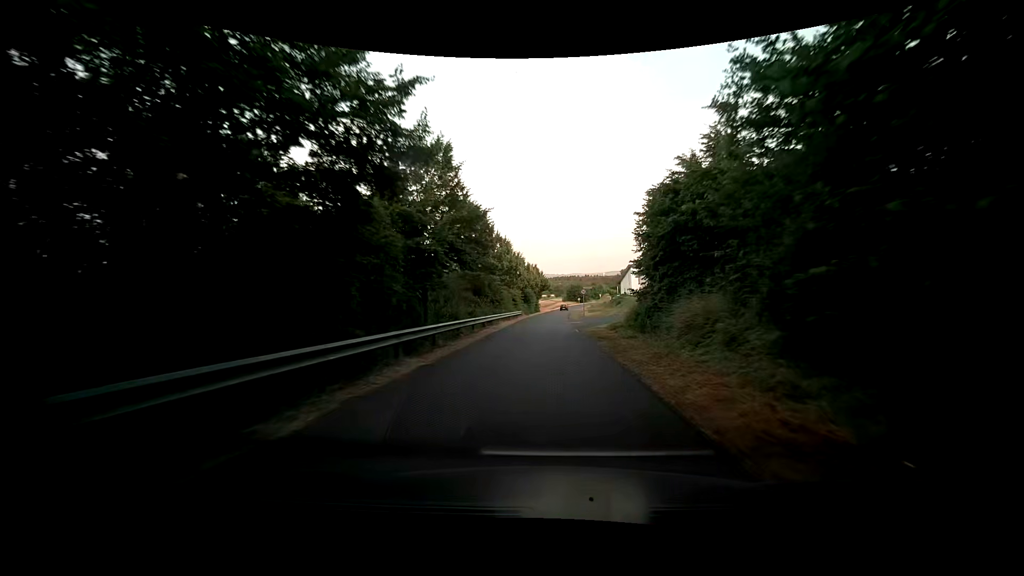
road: residential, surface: asphalt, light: Day
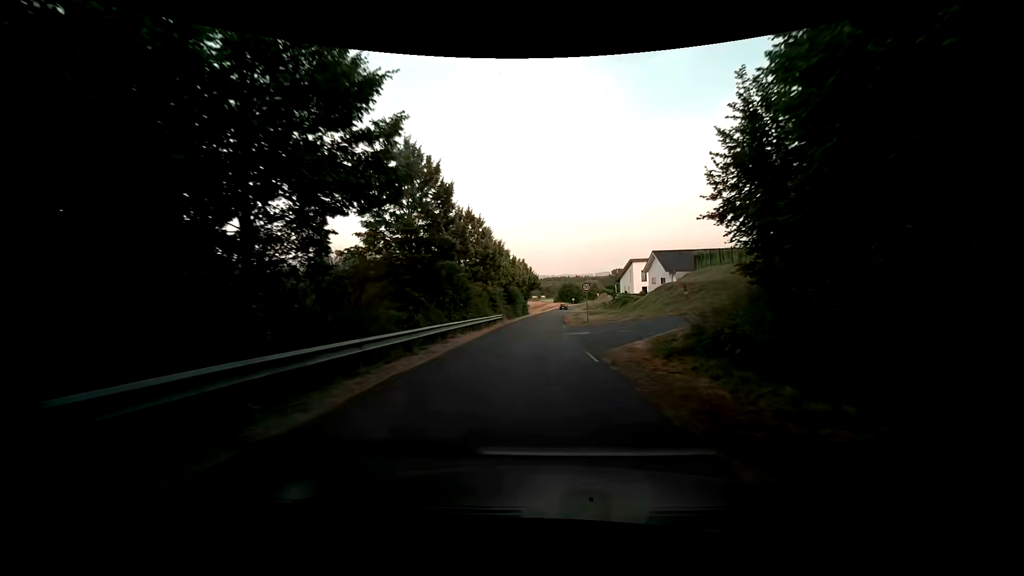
(+0.2, +13.9) m; +2°
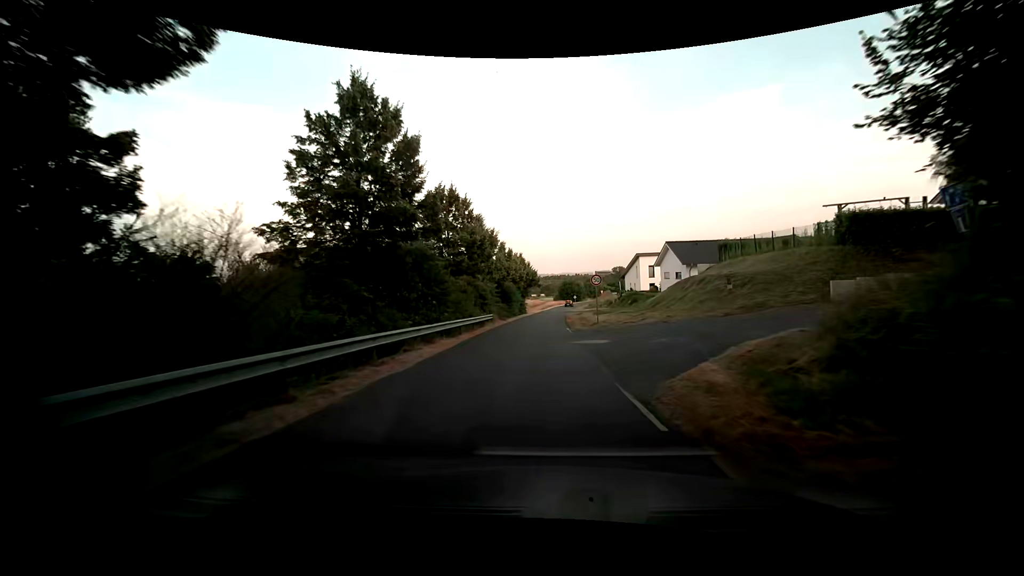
(0.0, +7.0) m; 0°
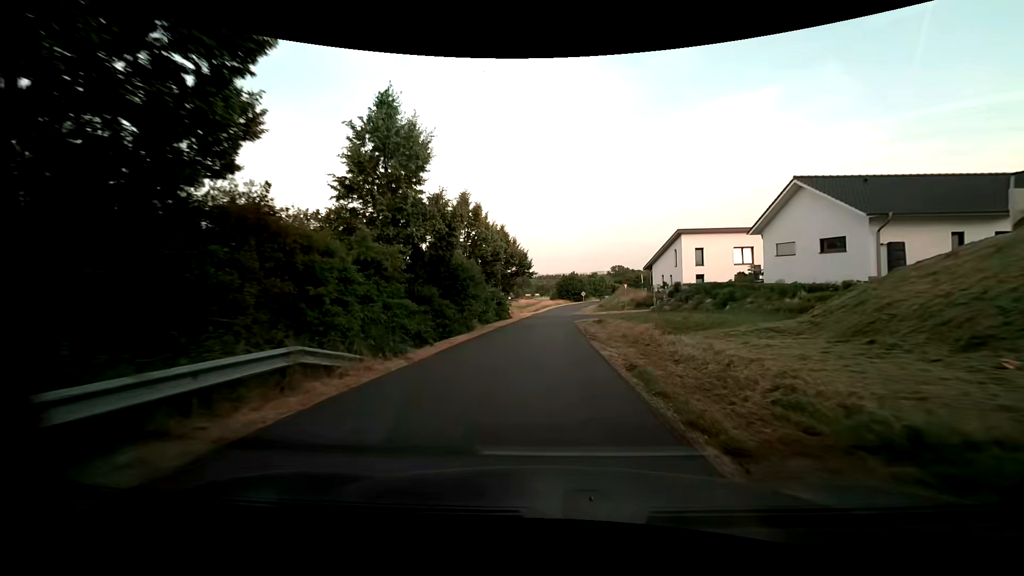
(+0.1, +27.9) m; +1°
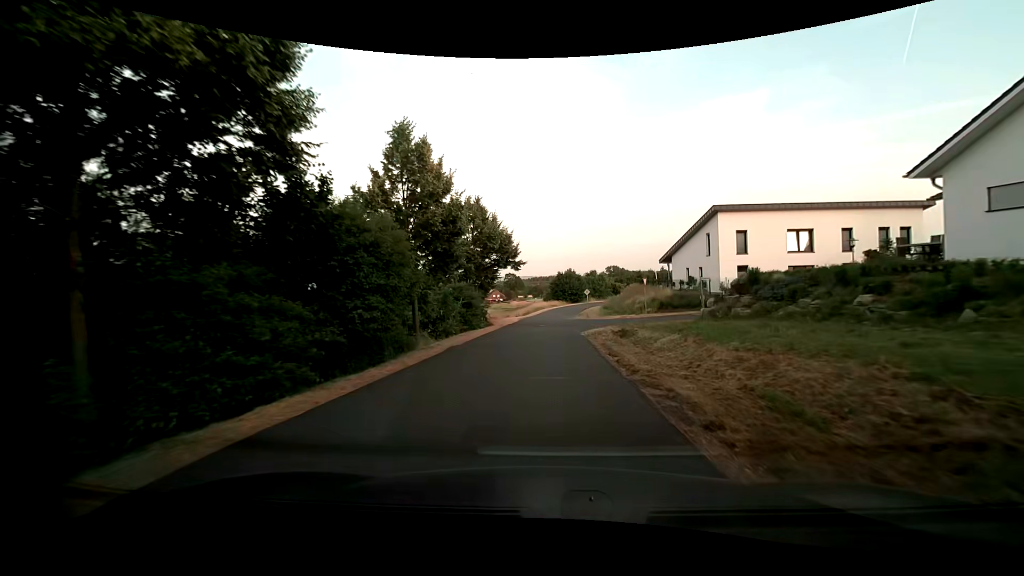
(+0.1, +14.0) m; +1°
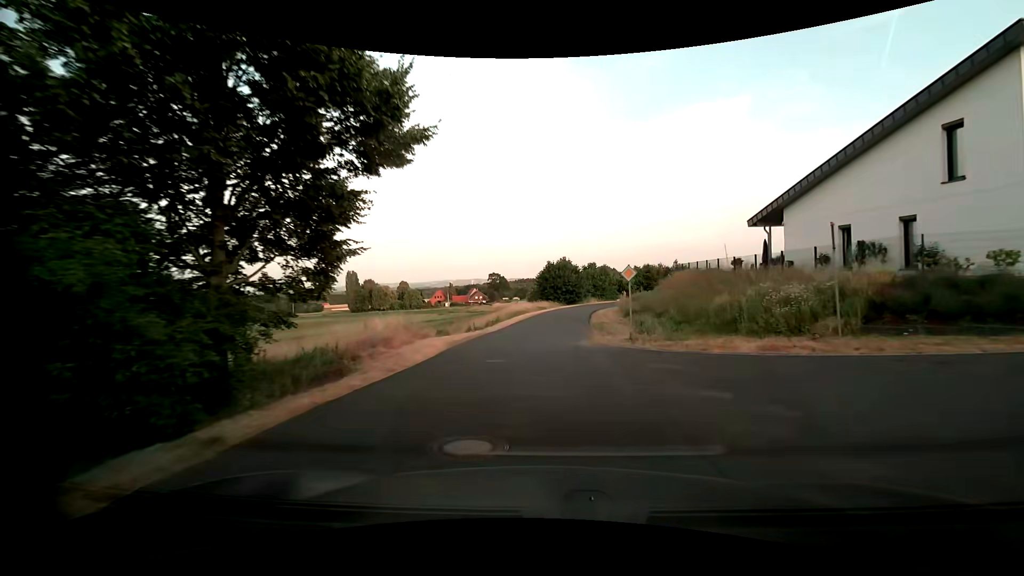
(+0.4, +27.7) m; +1°
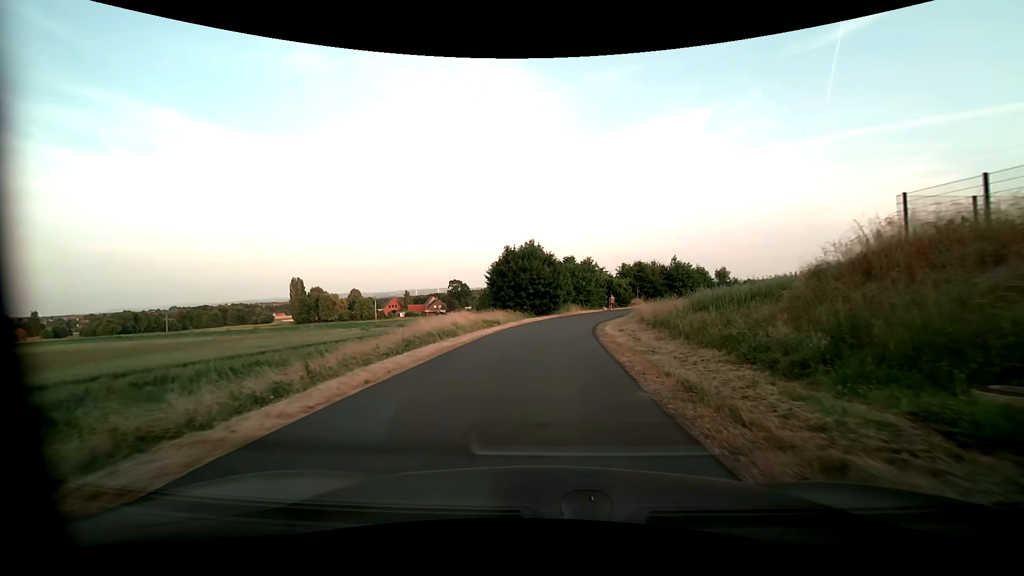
(+1.0, +27.3) m; +4°
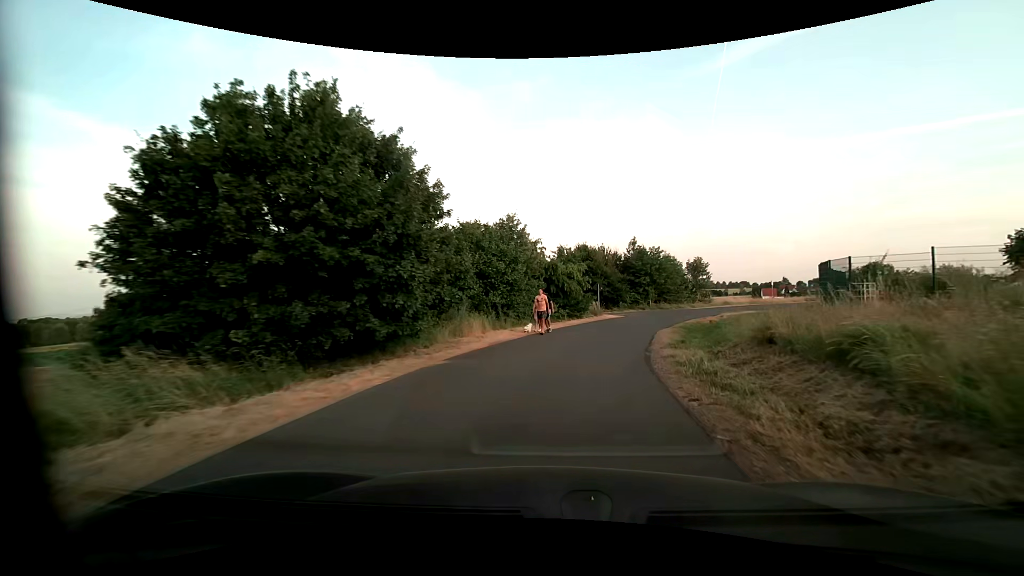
(+1.9, +33.1) m; +10°
(+1, +10) (+2, +20) (+5, +29) (+10, +38) (+15, +47) (+21, +55) (+28, +62) (+36, +67) (+45, +73) (+54, +77) m
